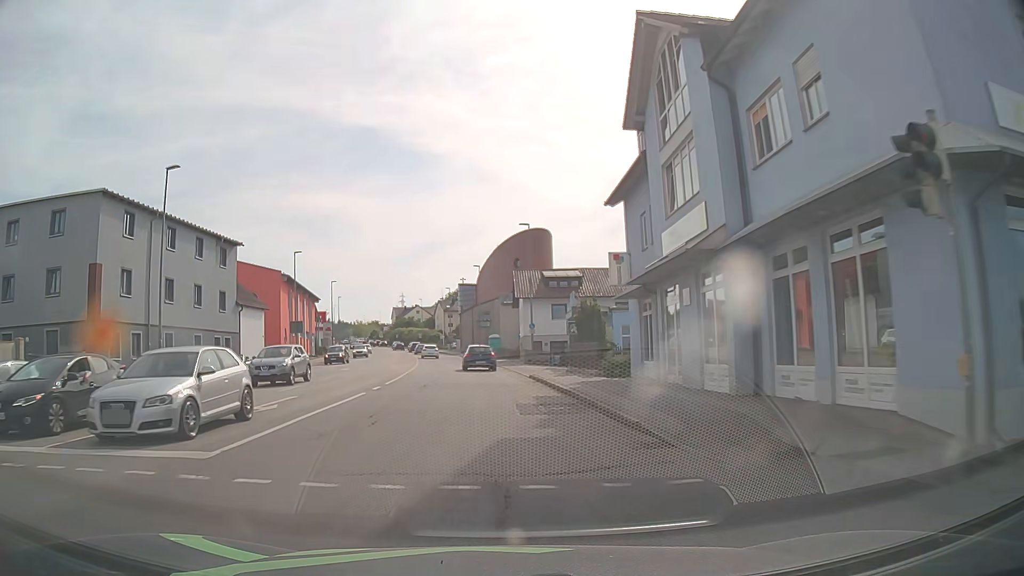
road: tertiary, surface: asphalt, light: Day
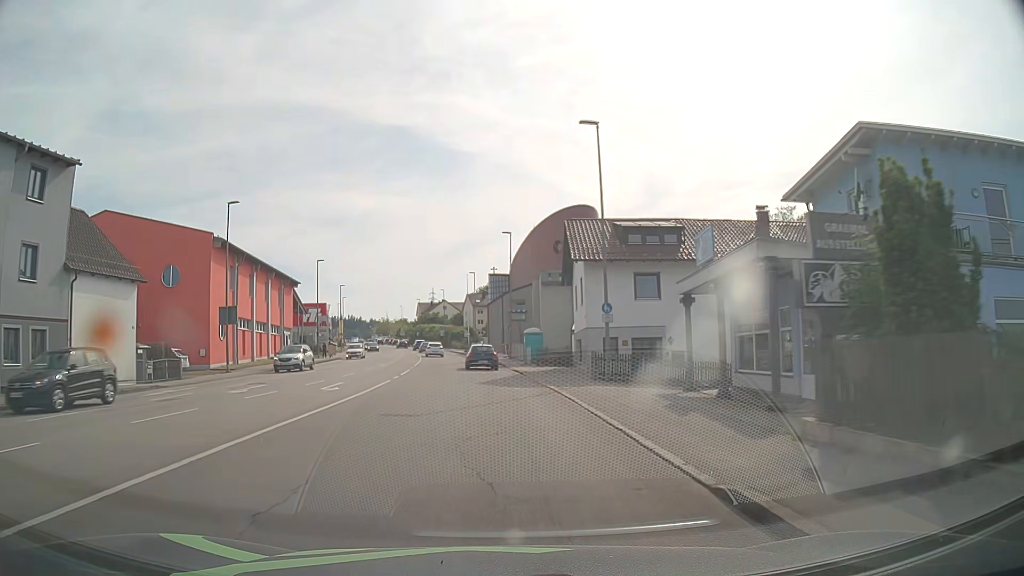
(-0.5, +22.7) m; -3°
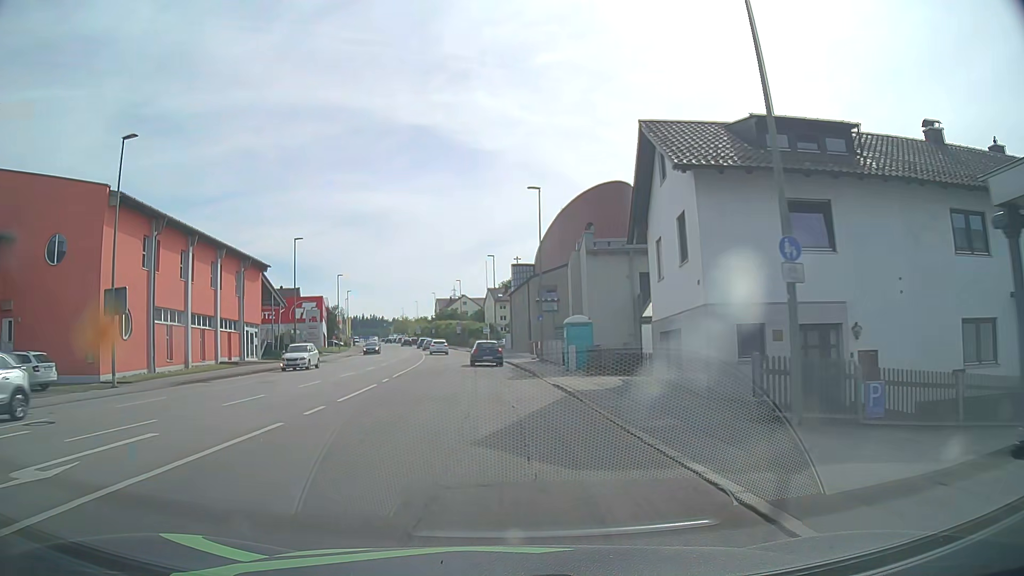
(-0.2, +15.2) m; -2°
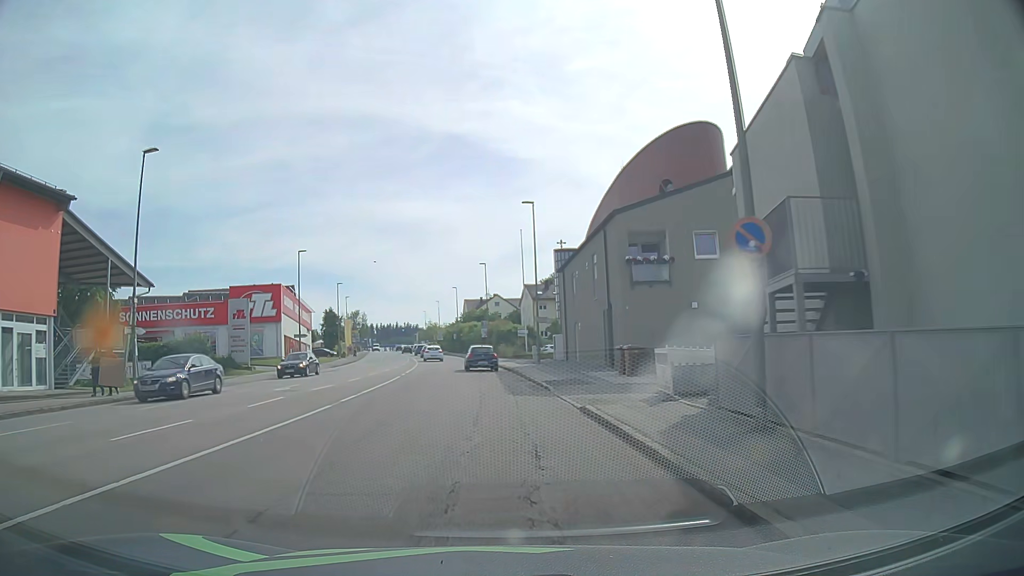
(-0.7, +30.4) m; -3°
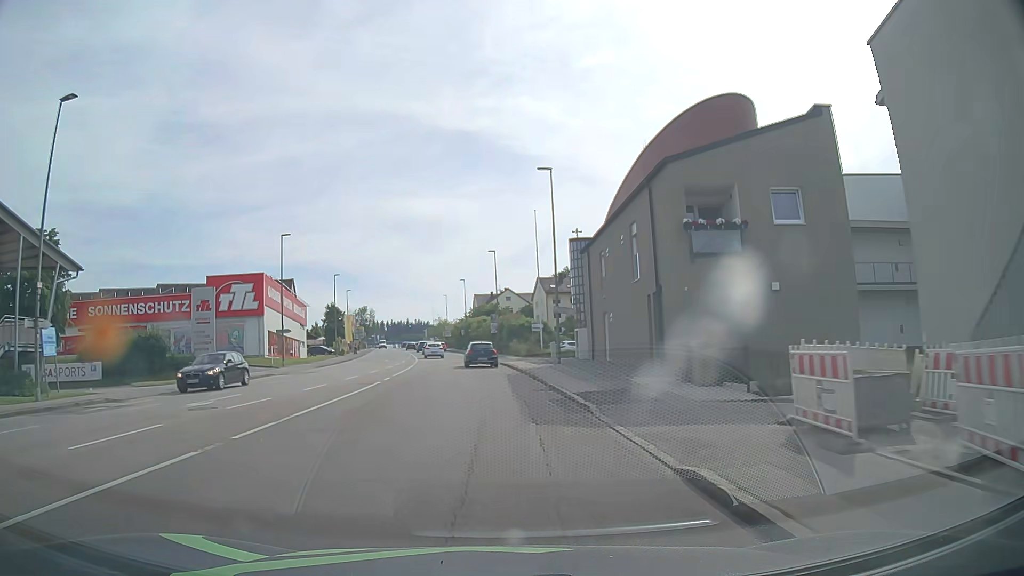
(-0.1, +7.6) m; -1°
(0, +10) (0, +20) (-1, +30) (-2, +40) (-3, +50) (-4, +60) (-5, +70) (-7, +80) (-8, +90) (-10, +99) m
